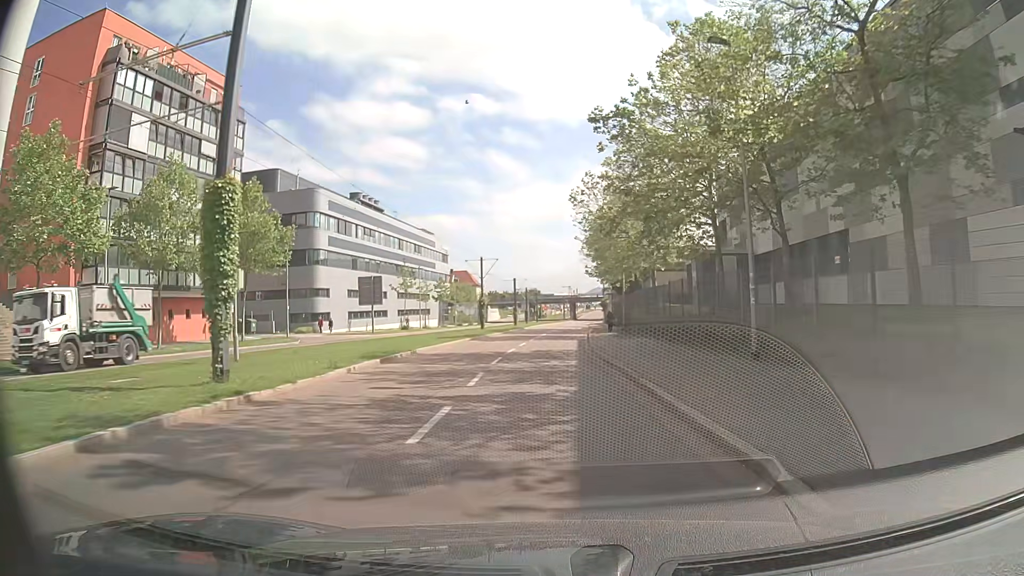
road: secondary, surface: asphalt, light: Day
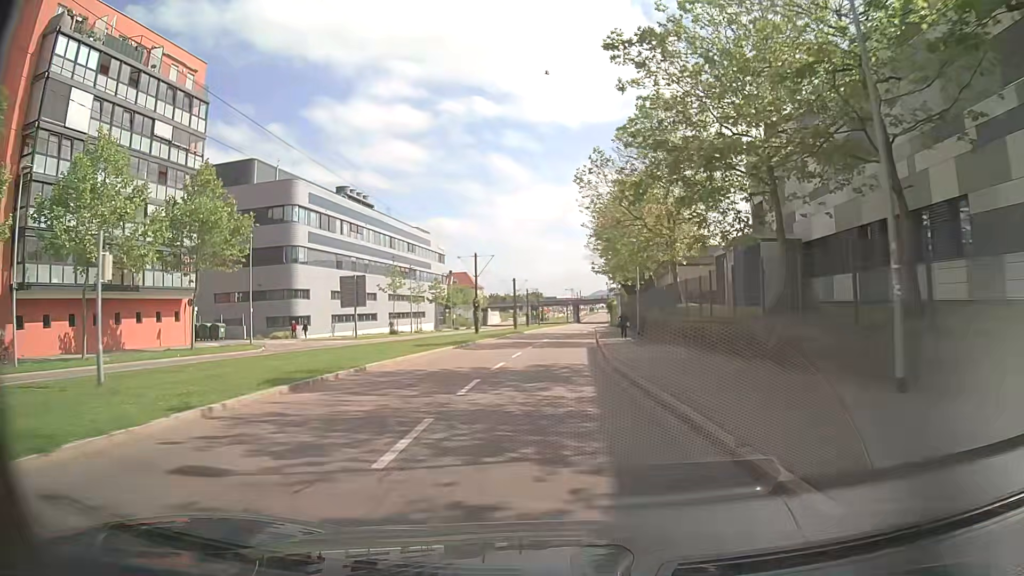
(0.0, +7.2) m; 0°
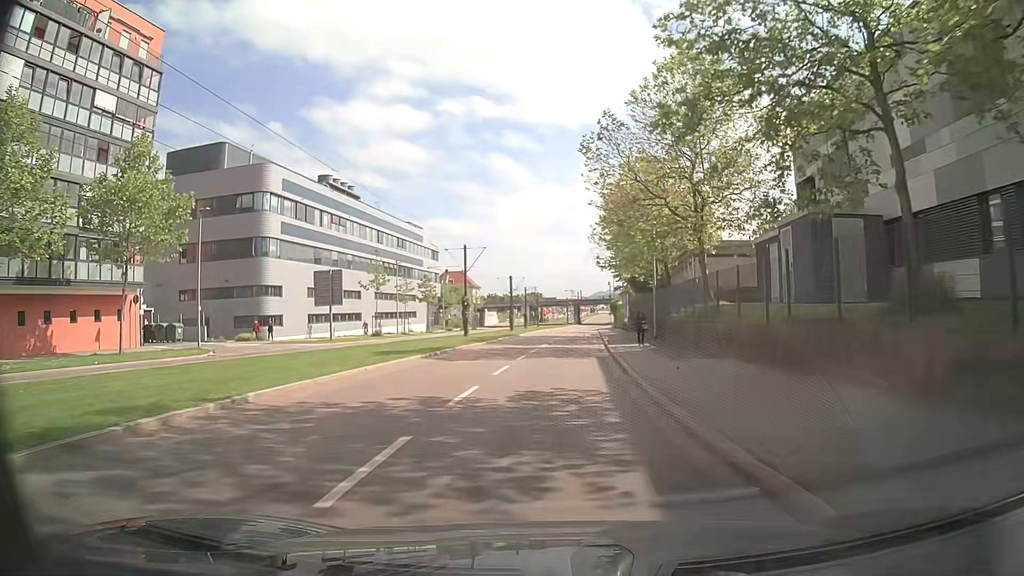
(0.0, +7.4) m; 0°
(0, +10) (0, +20) (+1, +30) (+1, +40) (+2, +50) (+2, +60) (+3, +70) (+4, +80) (+4, +90) (+5, +100) m
